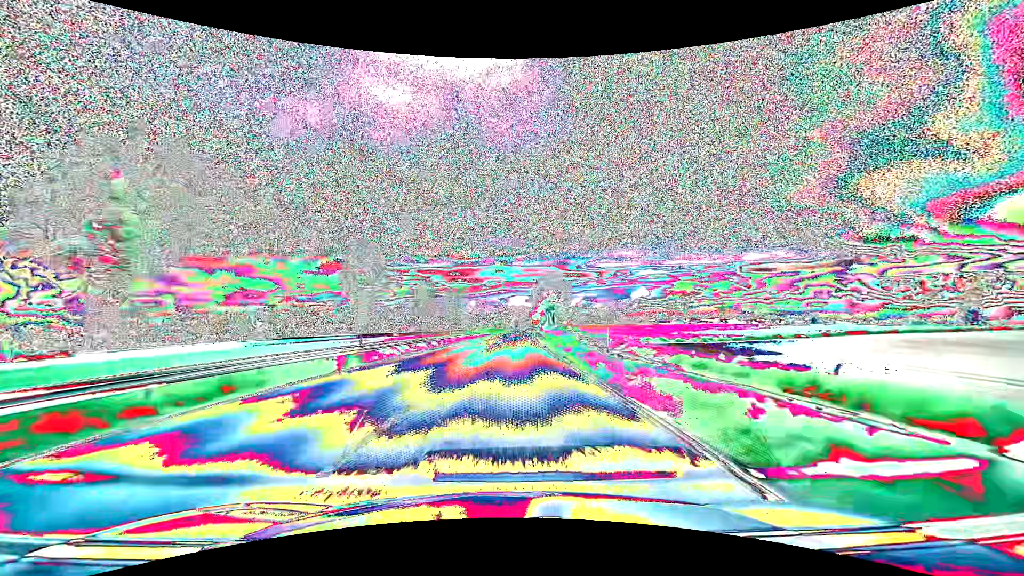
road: primary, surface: asphalt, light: Day
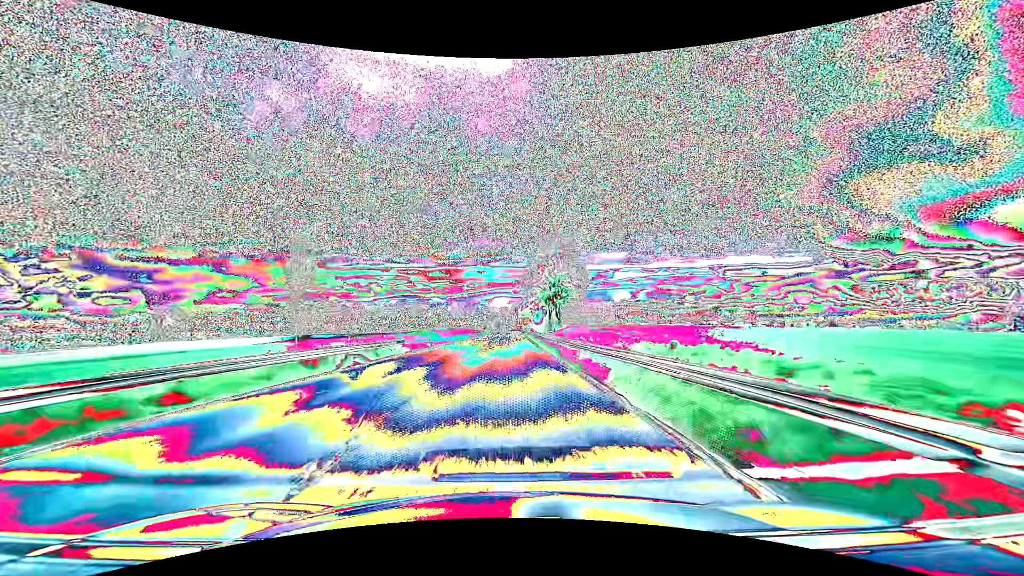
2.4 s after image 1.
(+1.1, +63.1) m; +2°
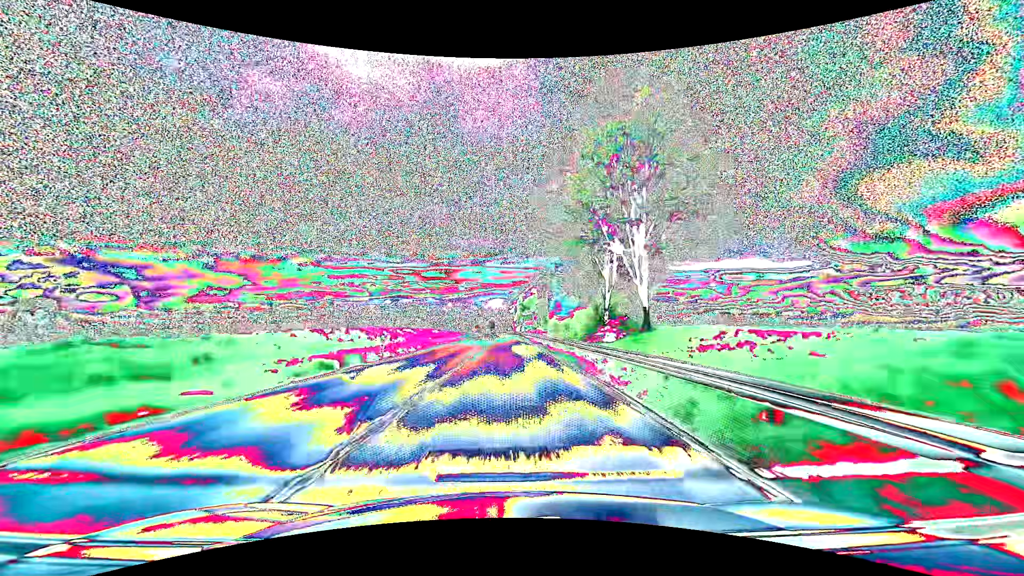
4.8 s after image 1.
(+0.4, +63.1) m; +1°
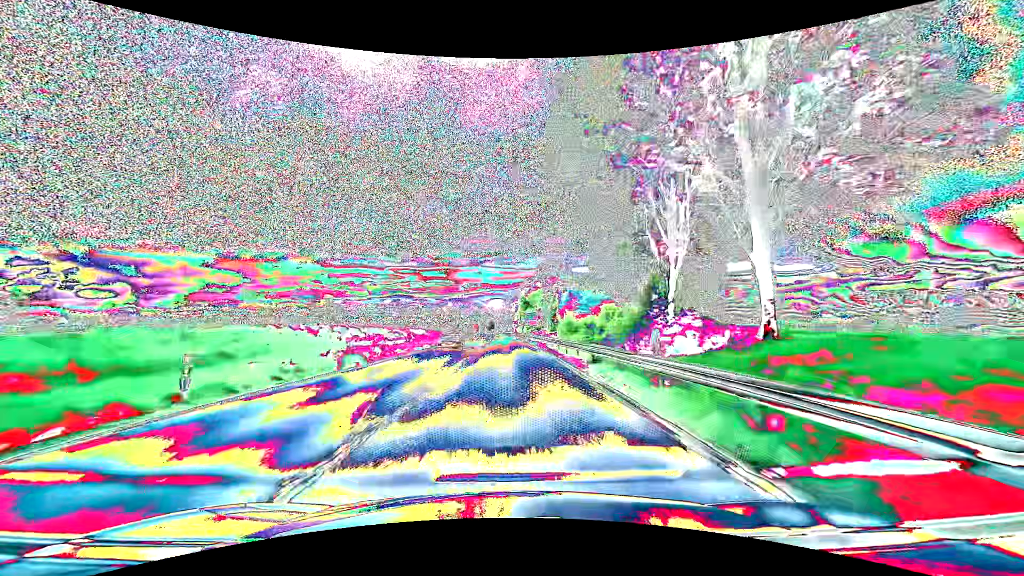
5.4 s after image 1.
(0.0, +15.8) m; 0°
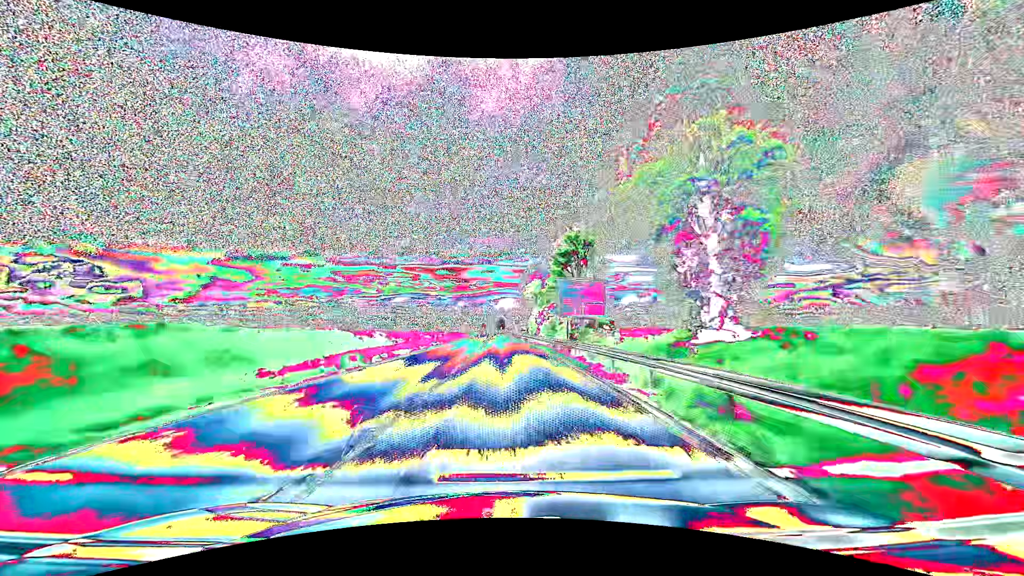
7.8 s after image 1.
(-0.4, +63.1) m; -1°
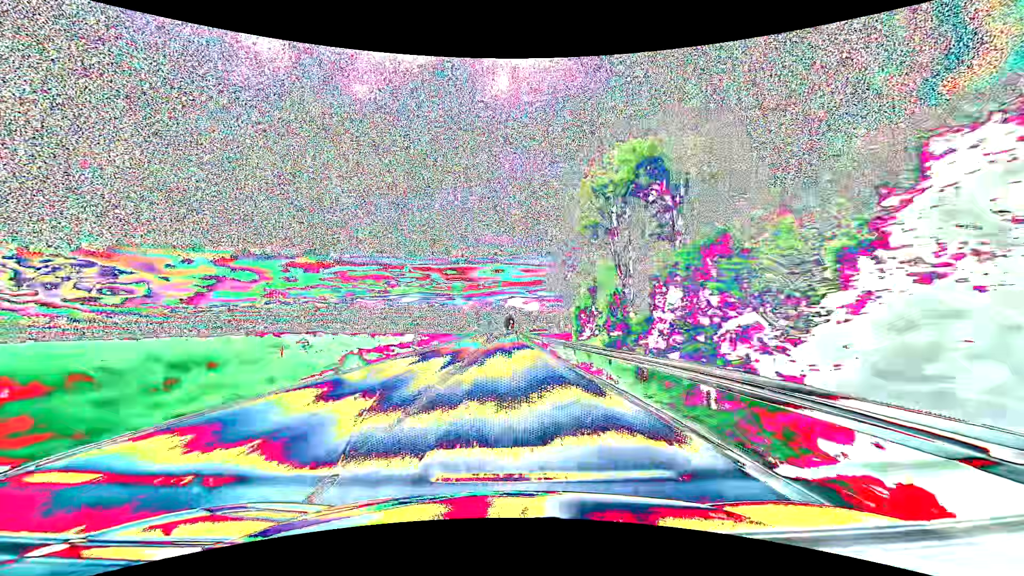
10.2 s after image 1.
(-0.9, +63.3) m; -1°
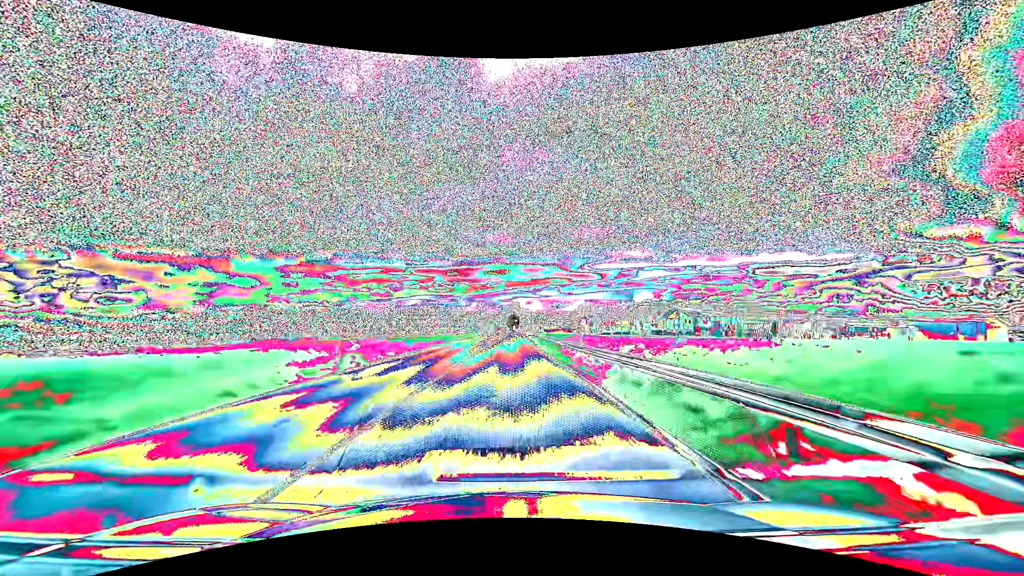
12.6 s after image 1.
(-0.2, +63.4) m; -1°
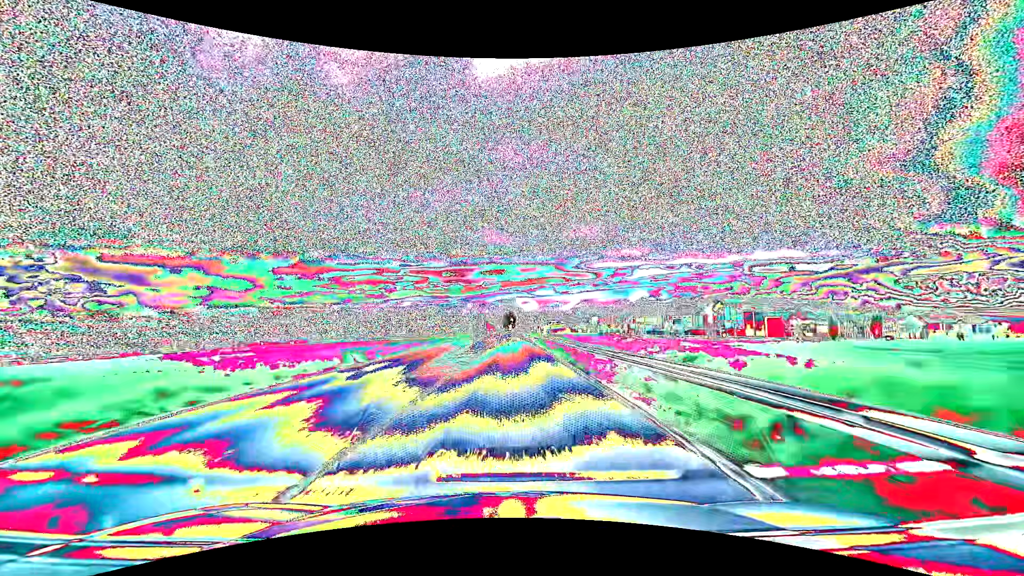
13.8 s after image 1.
(+0.1, +31.7) m; 0°
(0, +10) (0, +20) (0, +30) (0, +40) (0, +50) (0, +60) (0, +70) (0, +80) (0, +90) (0, +100) m
